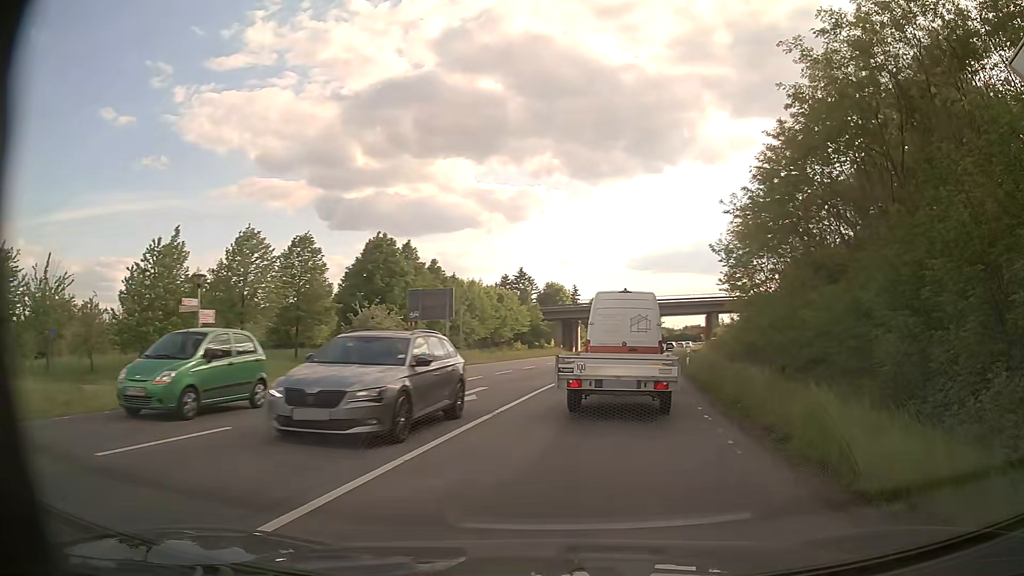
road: primary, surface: asphalt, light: Day
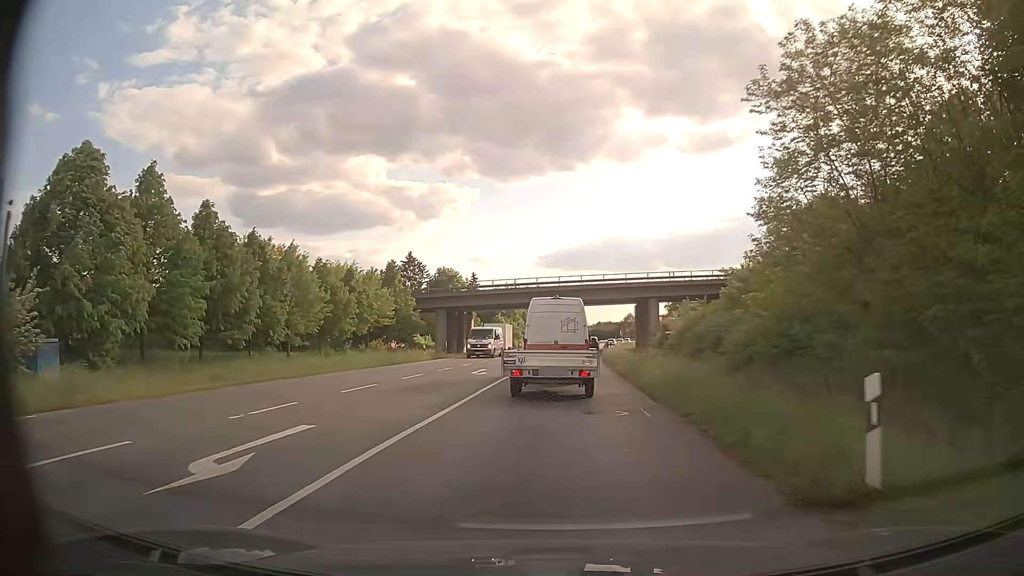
(+4.0, +29.1) m; +9°
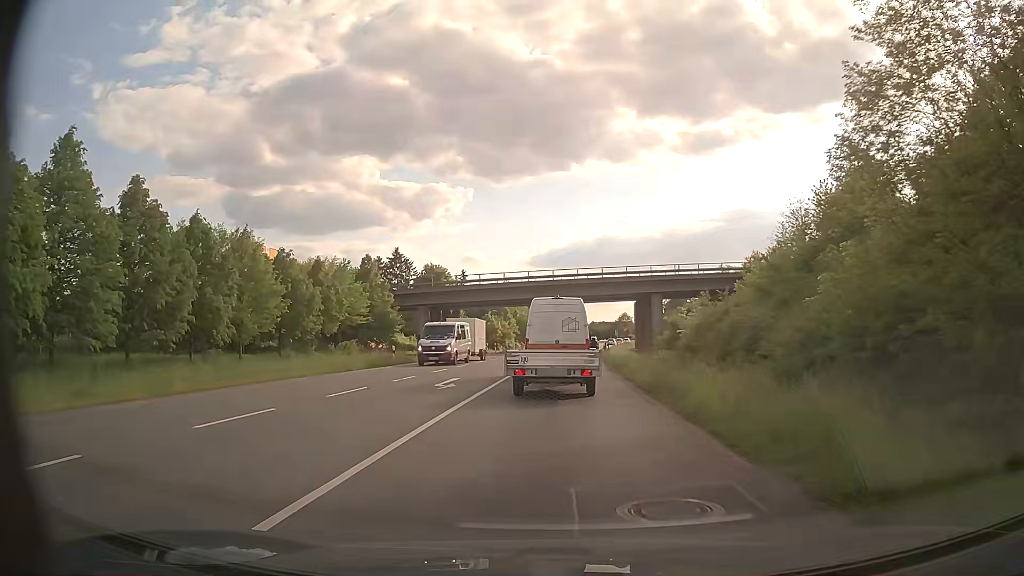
(0.0, +7.3) m; 0°
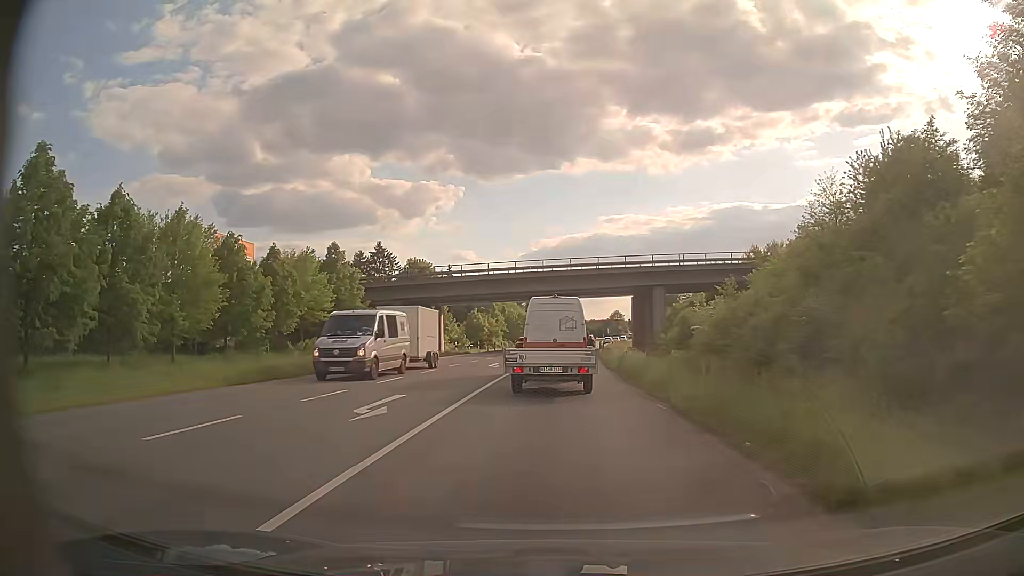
(+0.1, +7.4) m; +1°
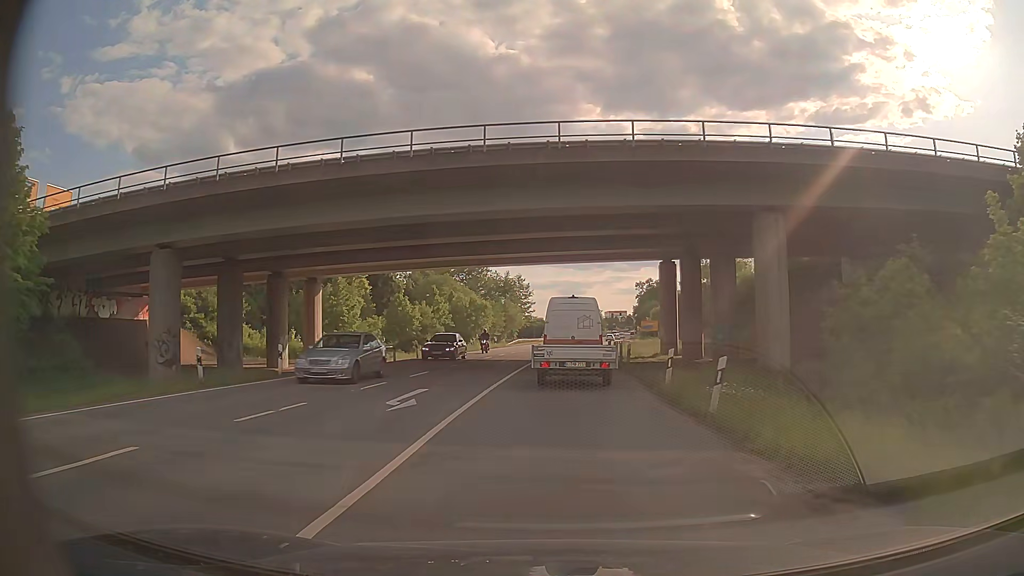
(+0.5, +39.4) m; +2°
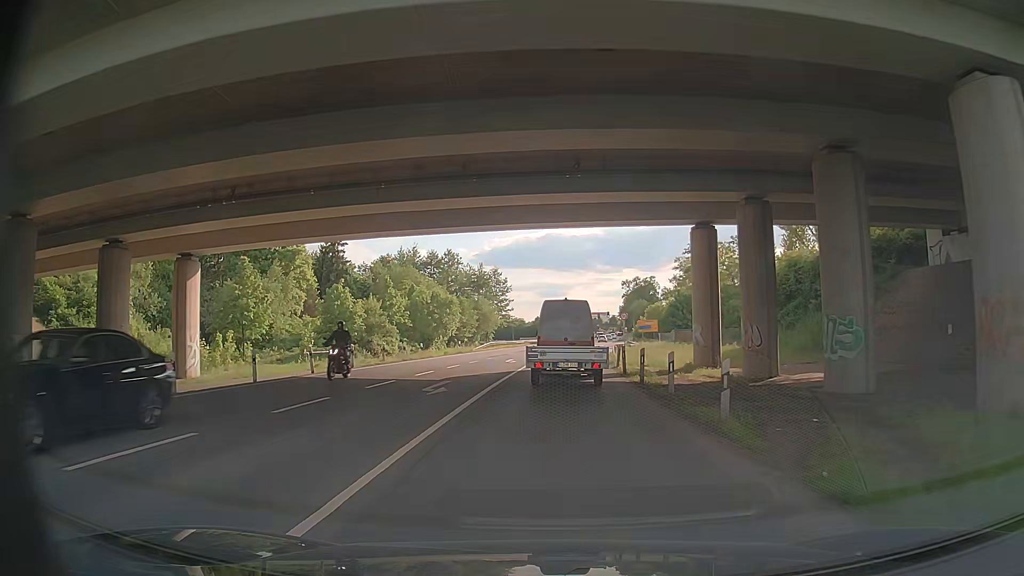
(+0.2, +16.2) m; +2°
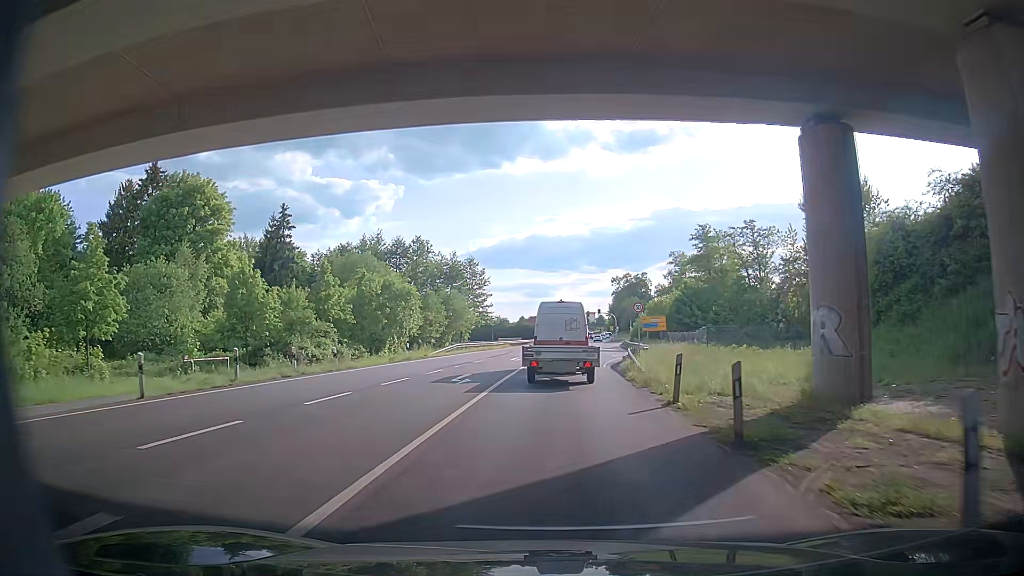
(-0.3, +16.2) m; -1°
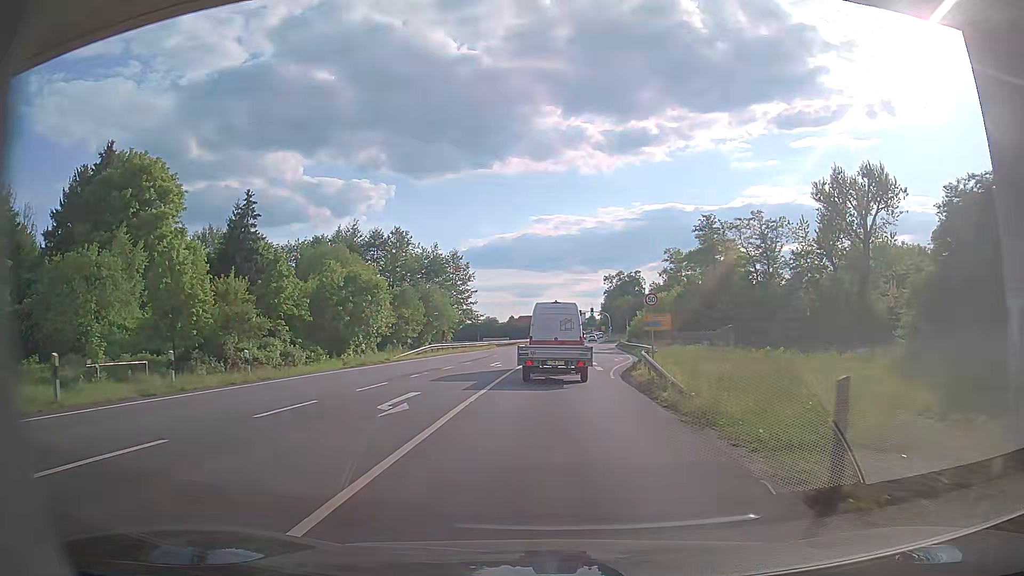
(+0.1, +8.2) m; +3°
(0, +10) (0, +20) (+1, +30) (+1, +40) (+2, +50) (+2, +60) (+3, +70) (+4, +80) (+5, +90) (+6, +100) m
